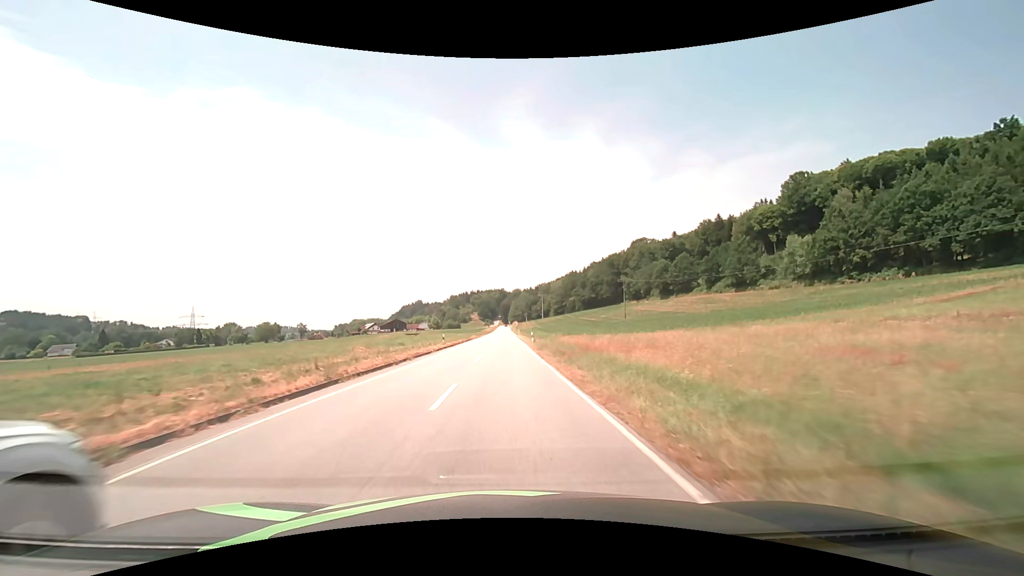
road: secondary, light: Day
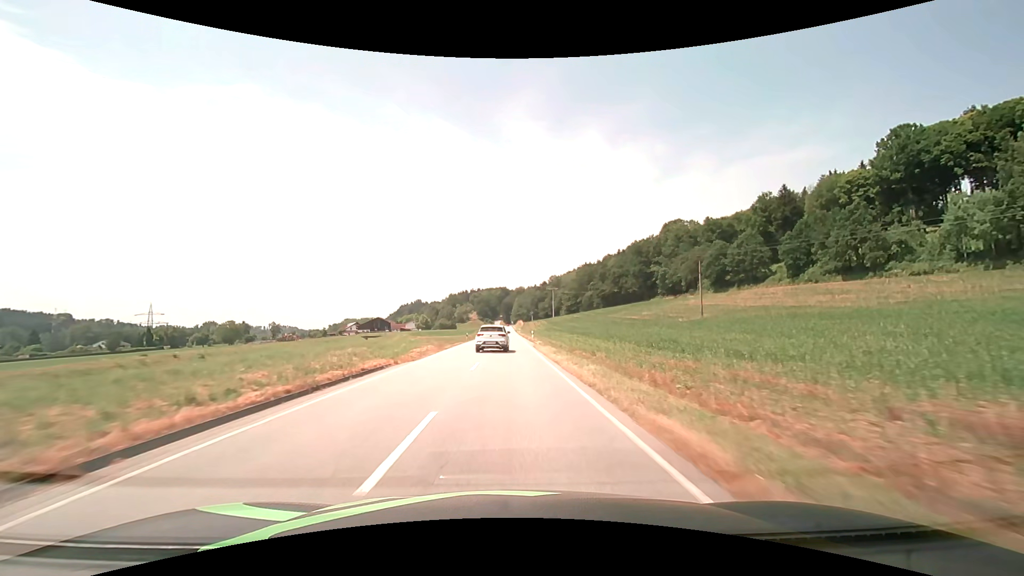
(0.0, +52.7) m; 0°
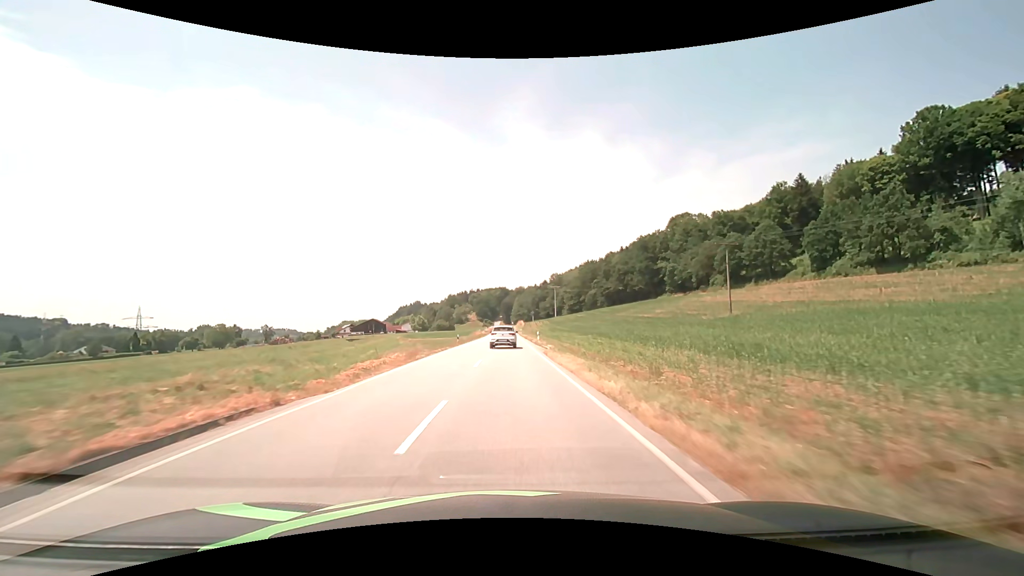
(0.0, +11.0) m; 0°
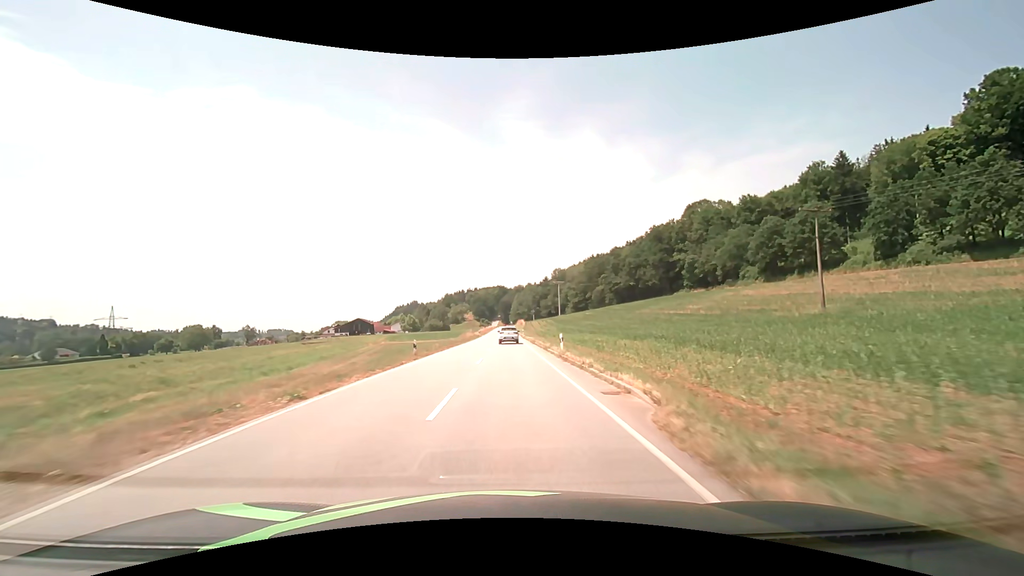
(0.0, +22.0) m; 0°
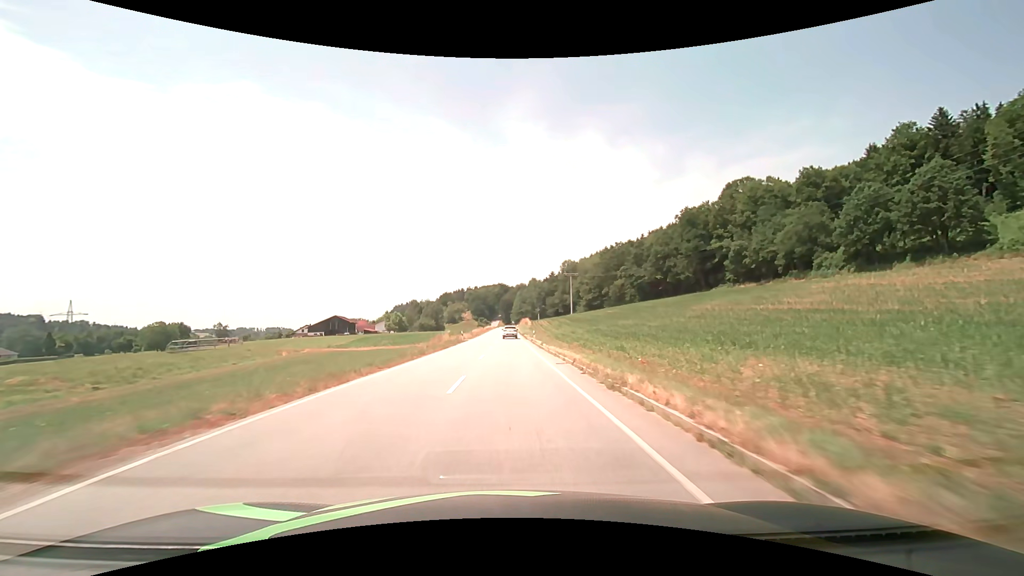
(+0.1, +33.1) m; 0°
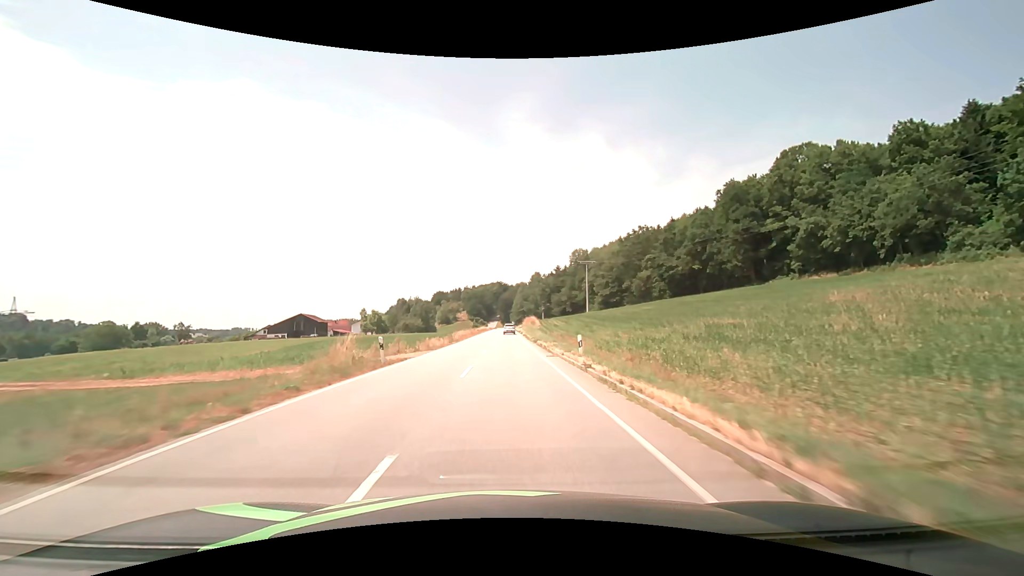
(0.0, +33.1) m; 0°
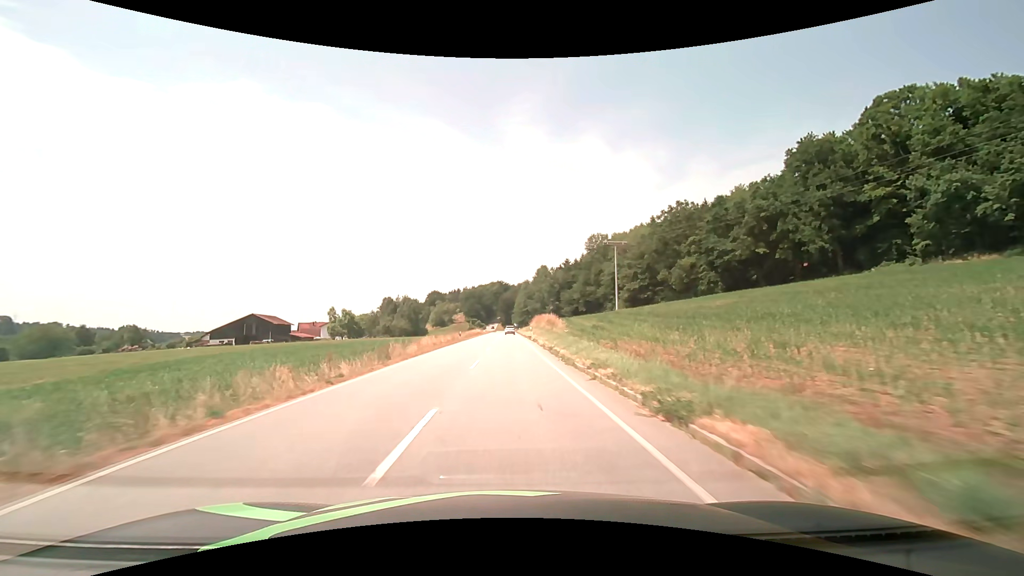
(0.0, +33.1) m; 0°
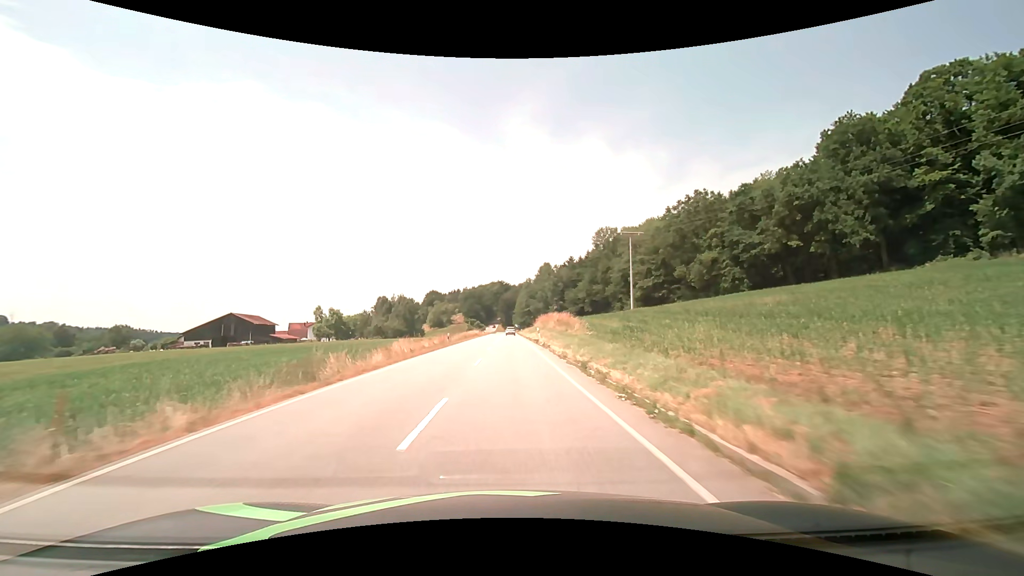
(0.0, +11.0) m; 0°
